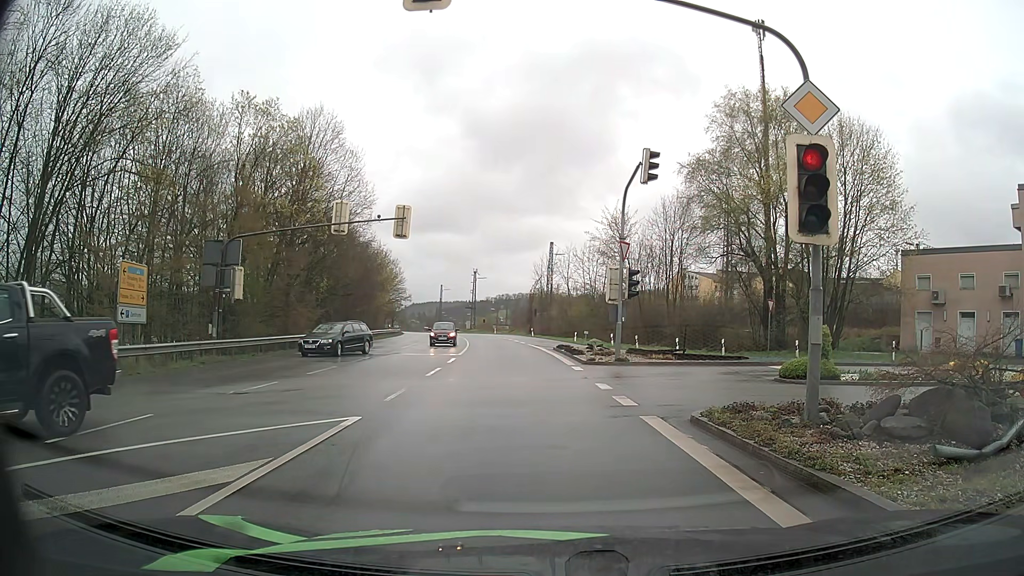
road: primary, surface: asphalt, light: Day
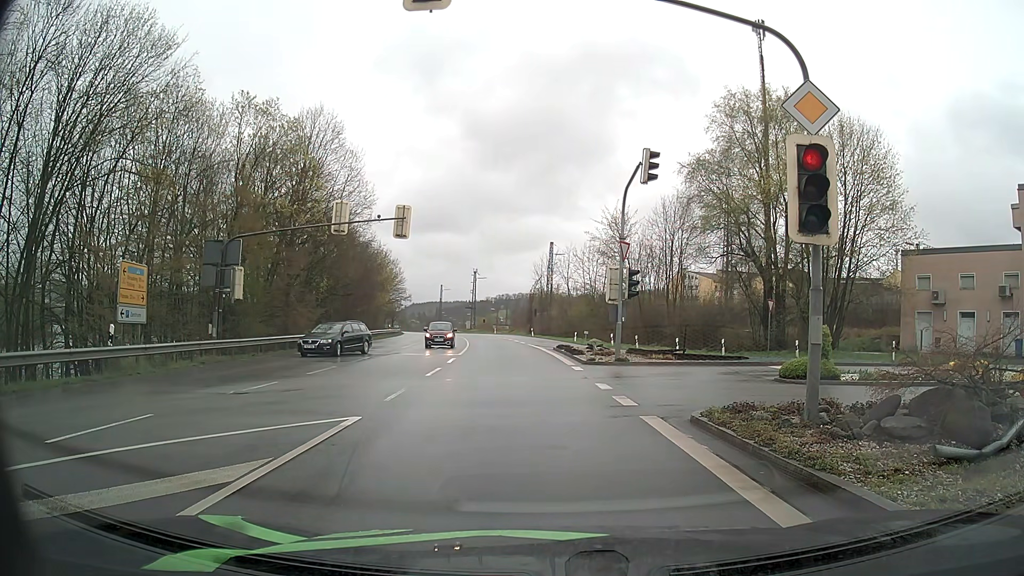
(0.0, 0.0) m; 0°
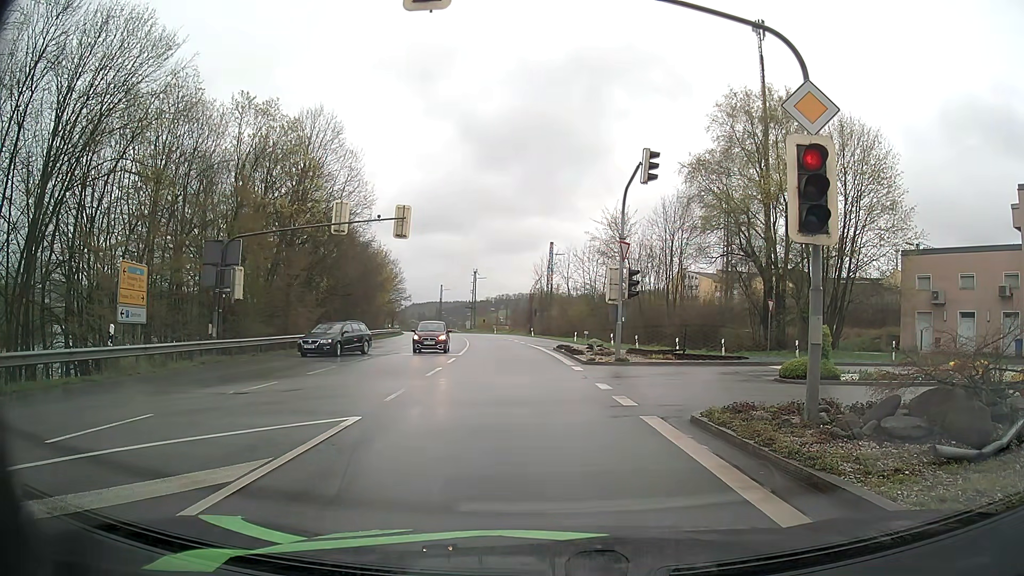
(0.0, 0.0) m; 0°
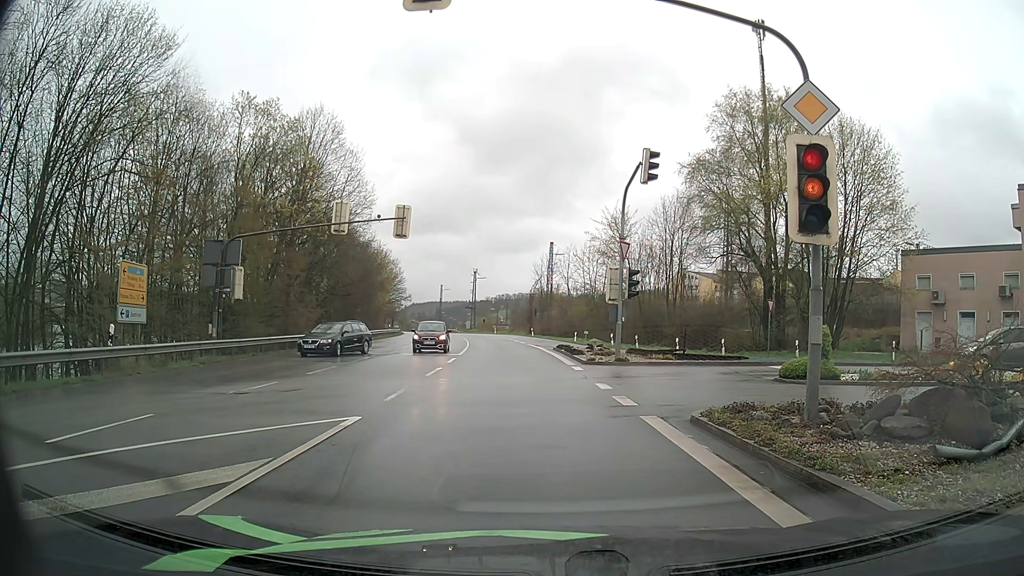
(0.0, 0.0) m; 0°
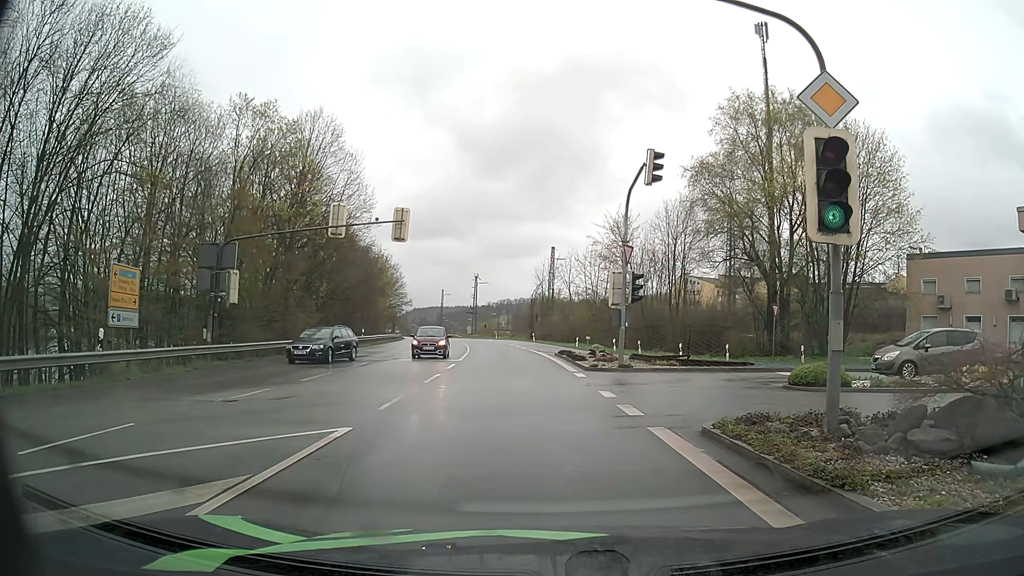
(0.0, +0.6) m; -2°
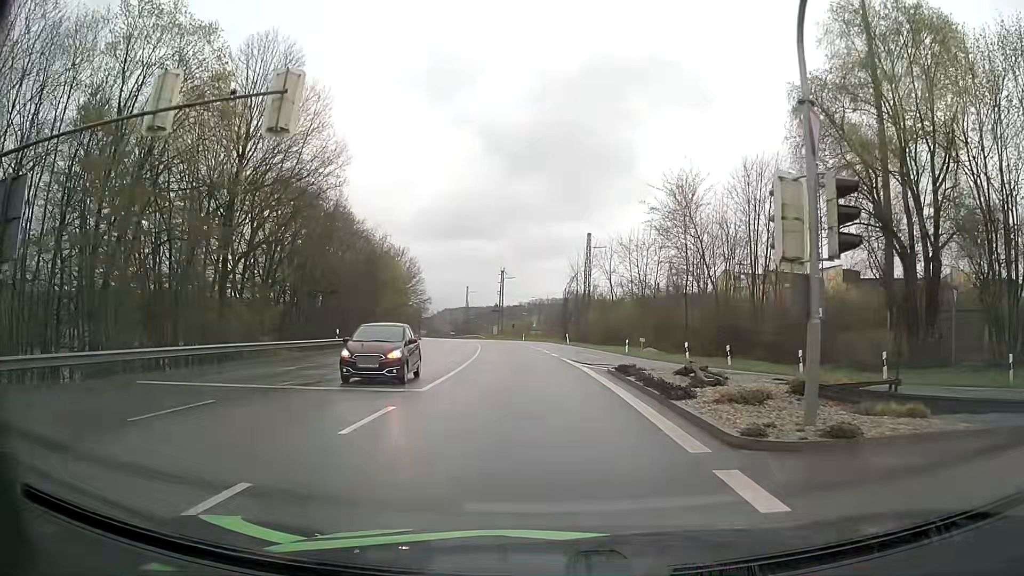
(-0.3, +15.8) m; -2°
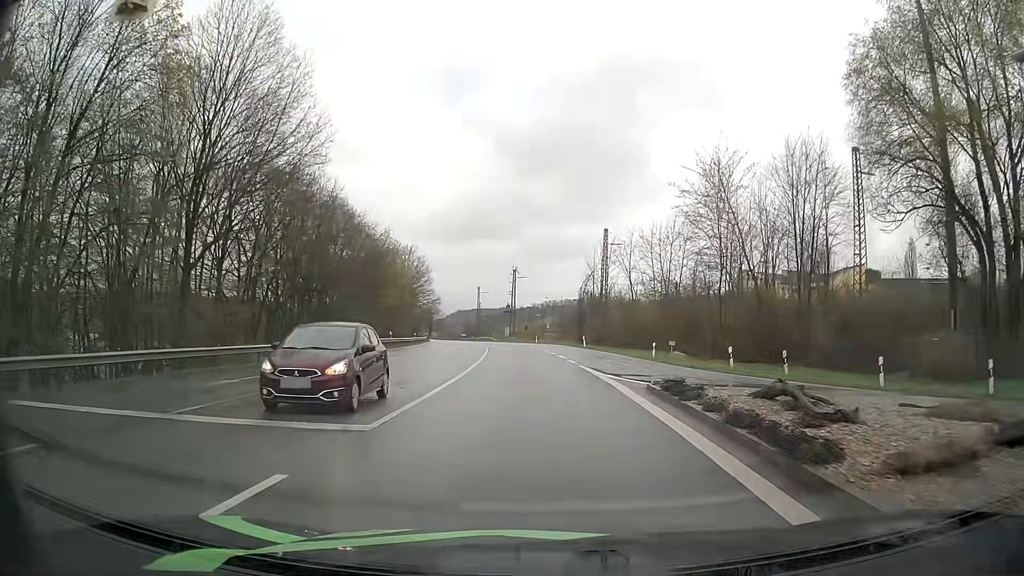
(-0.1, +5.7) m; -1°
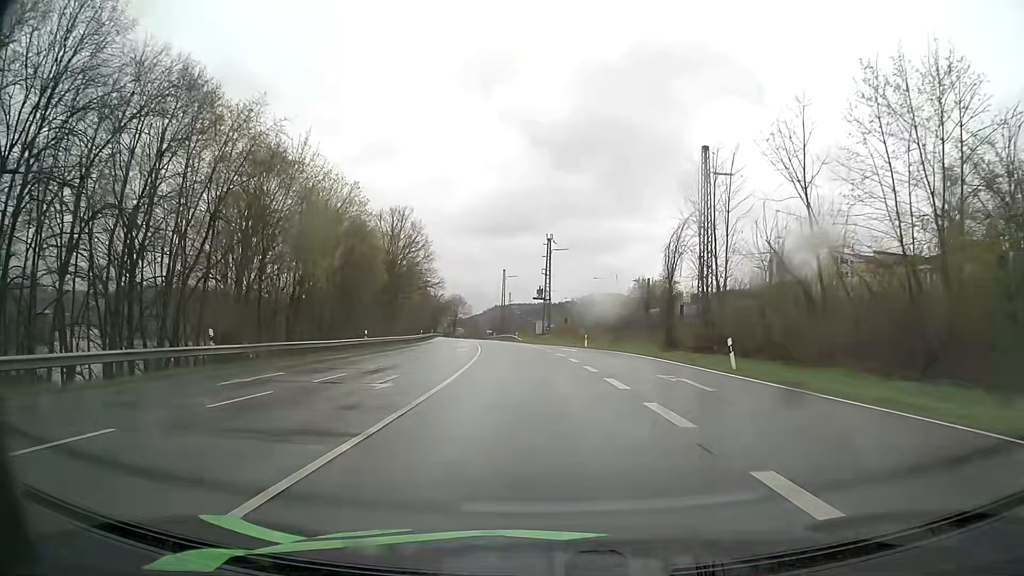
(-1.3, +39.2) m; -3°
(0, +10) (0, +20) (-1, +30) (-2, +40) (-3, +50) (-4, +60) (-5, +70) (-7, +80) (-8, +90) (-10, +99) m
